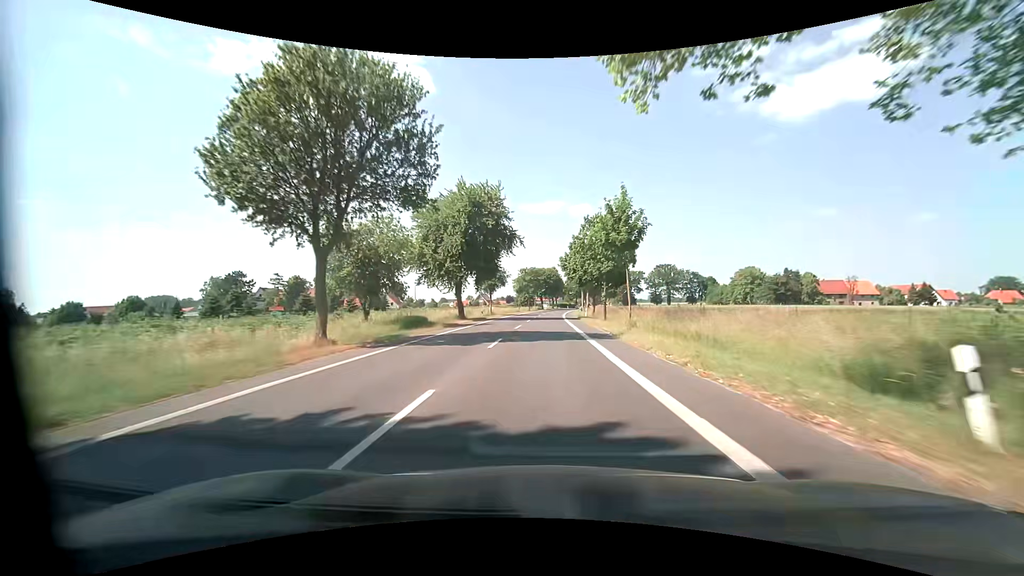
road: tertiary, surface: asphalt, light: Day
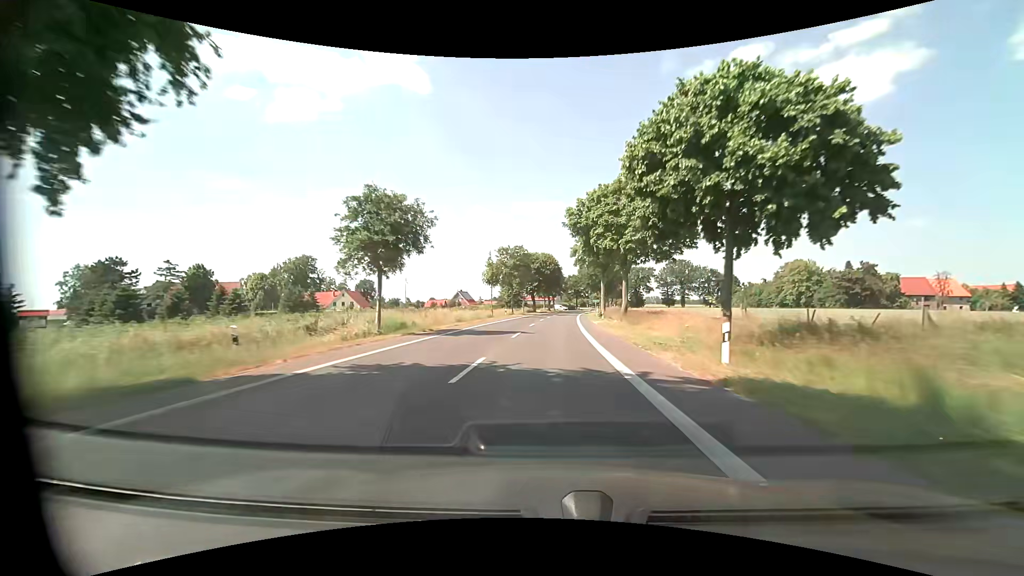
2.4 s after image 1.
(+0.5, +44.4) m; +1°
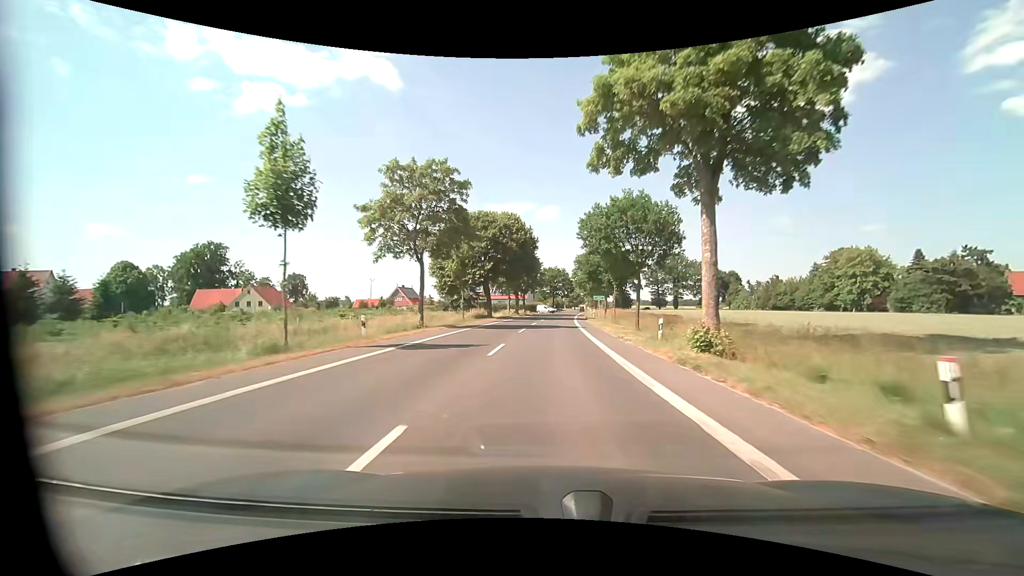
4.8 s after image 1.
(+1.0, +44.3) m; +3°
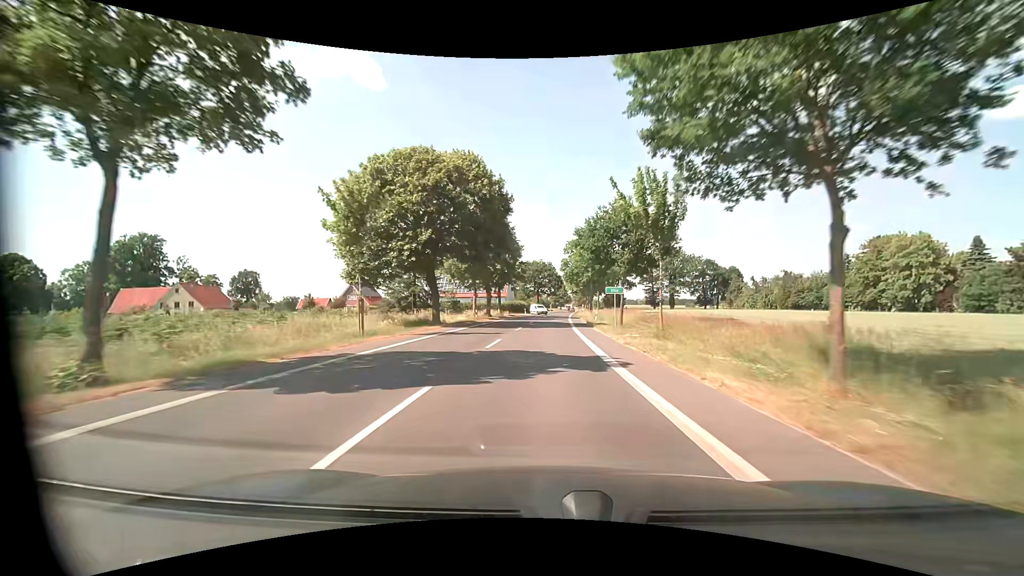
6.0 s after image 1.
(+0.4, +22.2) m; +2°
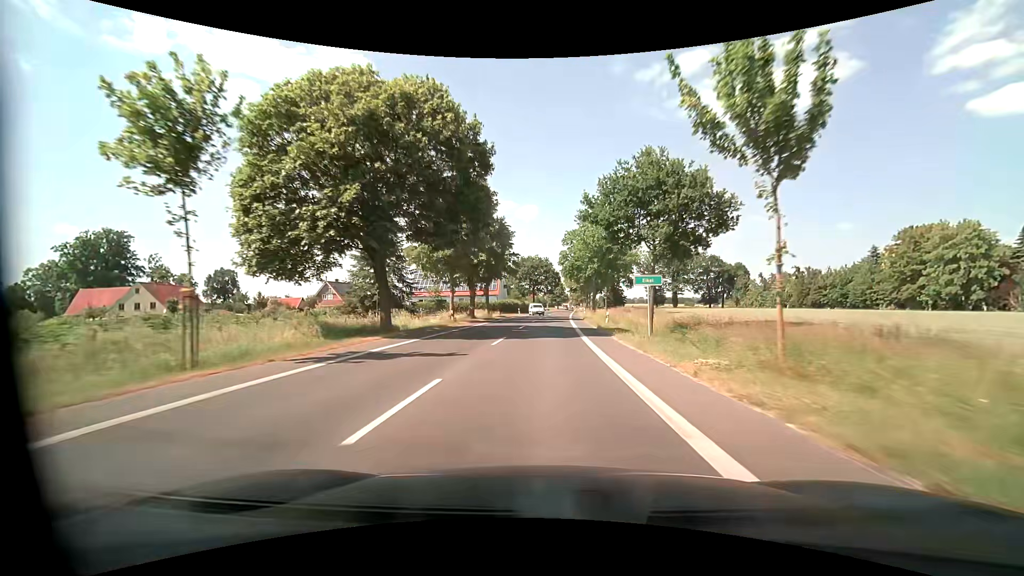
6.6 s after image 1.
(0.0, +11.1) m; 0°
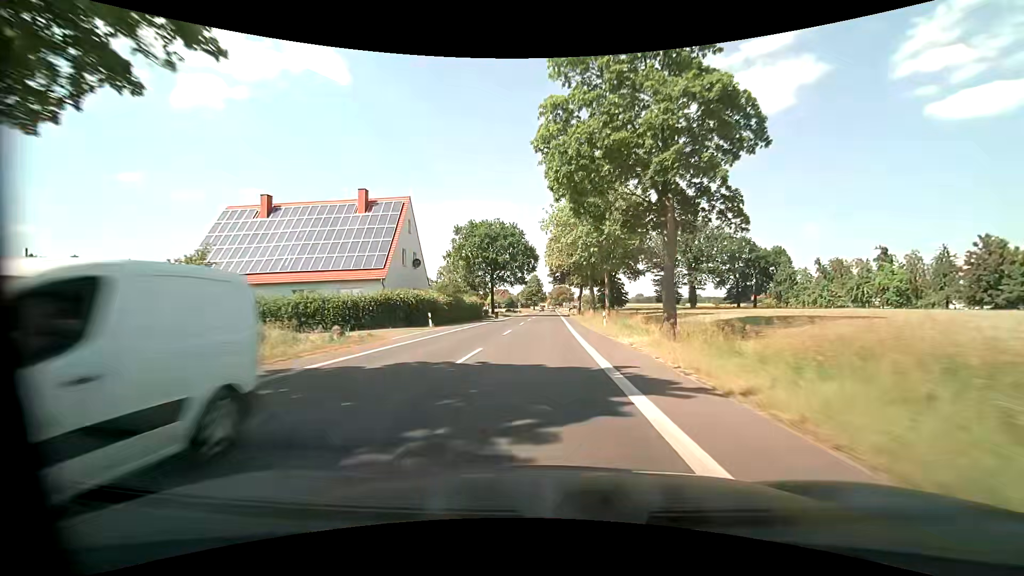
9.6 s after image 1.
(+1.4, +55.4) m; +3°
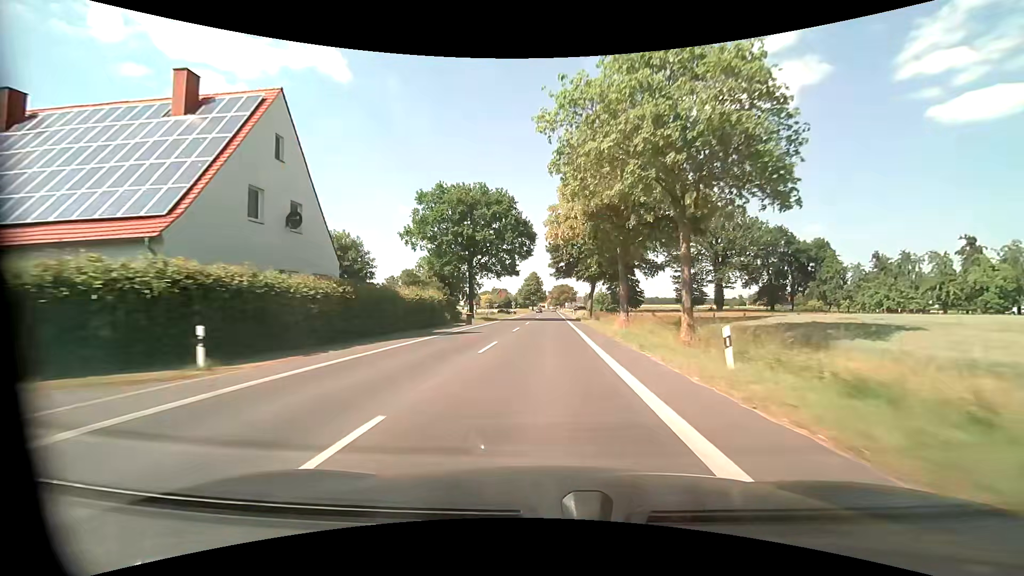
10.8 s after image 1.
(-0.1, +22.2) m; 0°
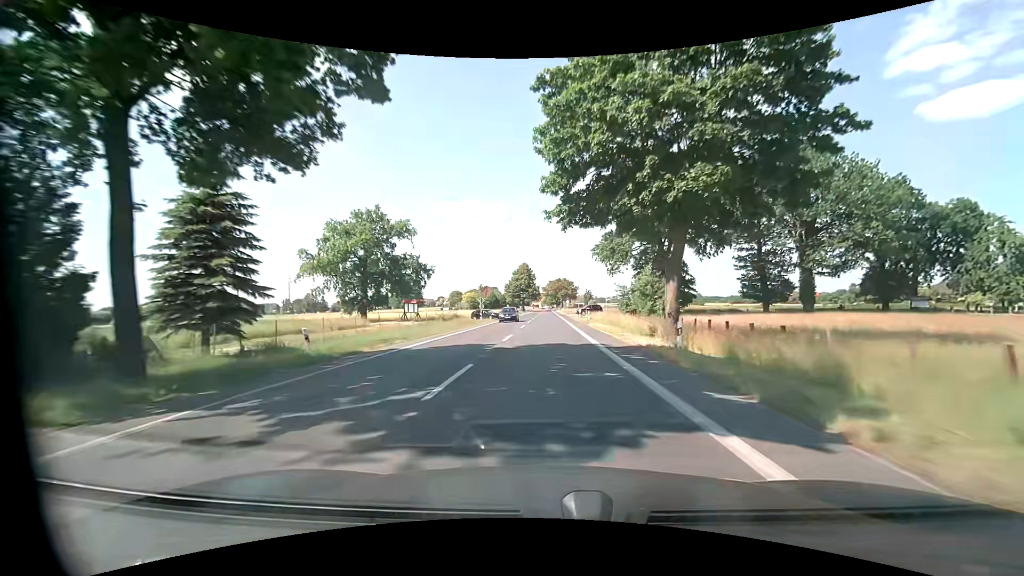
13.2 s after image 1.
(+0.3, +44.4) m; +1°
(0, +10) (0, +20) (0, +30) (0, +40) (0, +50) (0, +60) (0, +70) (+1, +80) (+1, +90) (+1, +100) m
